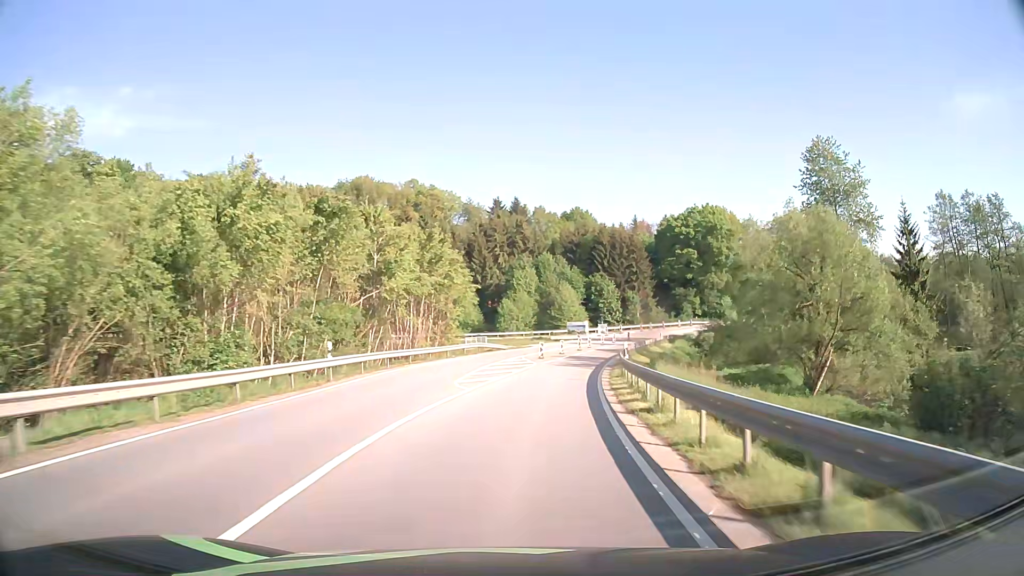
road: secondary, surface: asphalt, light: Day
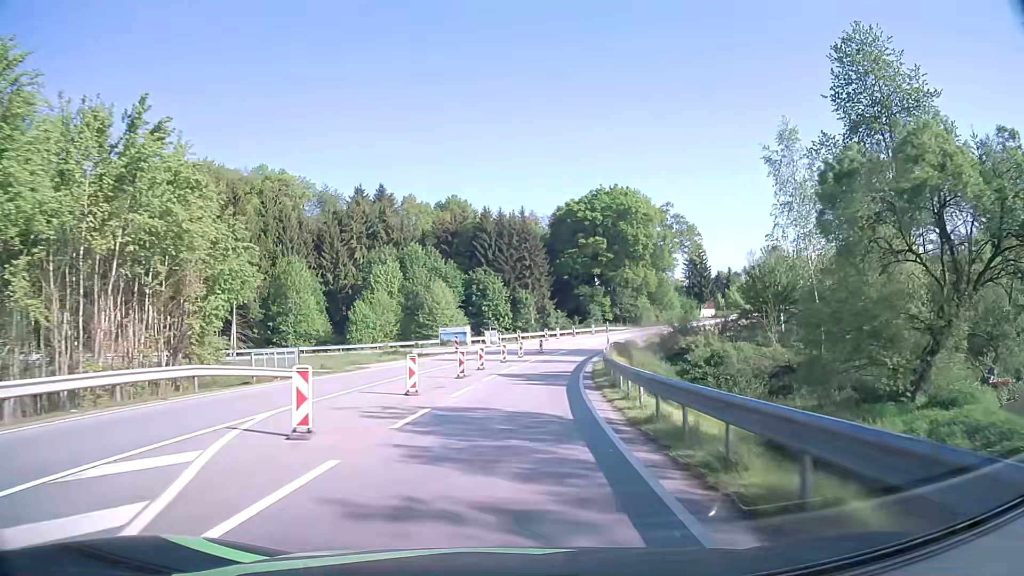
(+3.7, +32.1) m; +12°
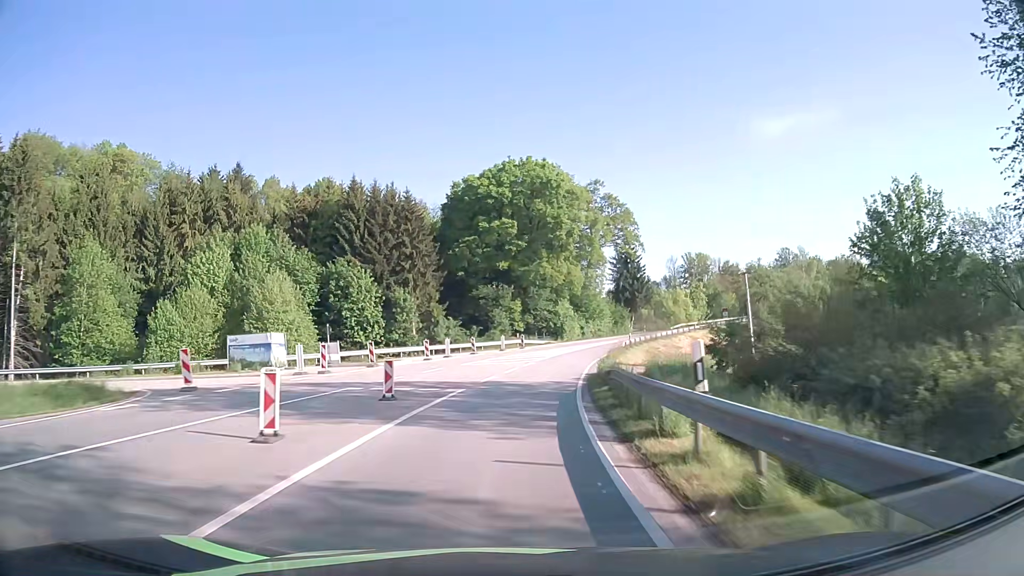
(+2.5, +32.0) m; +9°
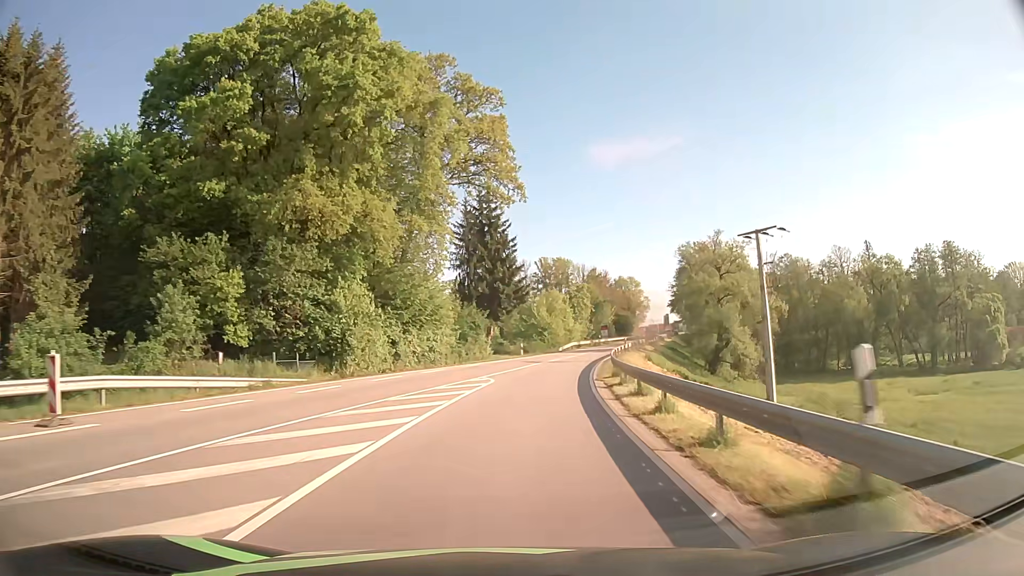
(+6.5, +52.8) m; +14°
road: tertiary
(0, +10) (+1, +20) (+2, +30) (+4, +40) (+6, +50) (+8, +59) (+11, +69) (+14, +78) (+17, +88) (+20, +98) m
